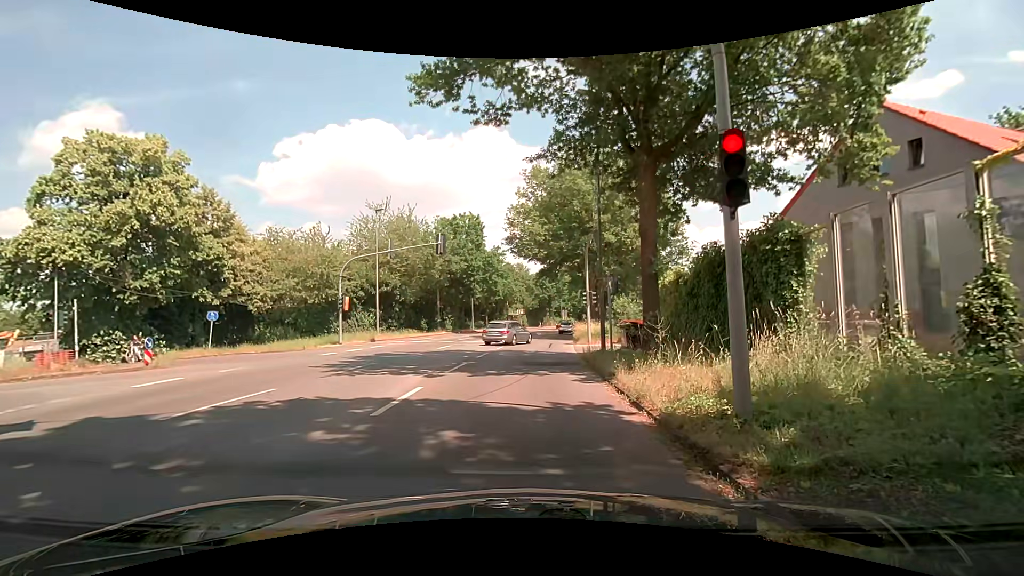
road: secondary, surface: asphalt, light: Day
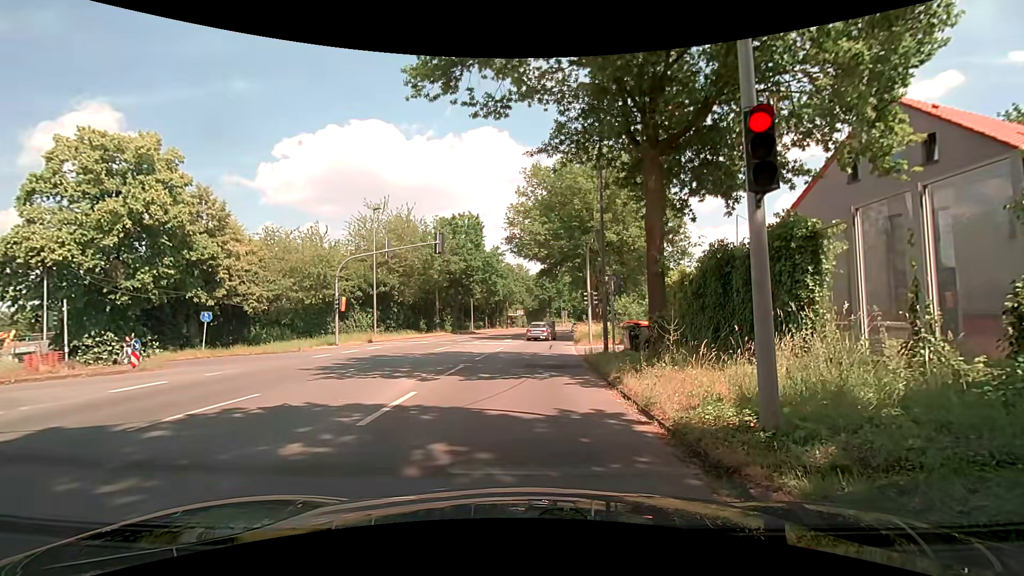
(0.0, +0.6) m; 0°
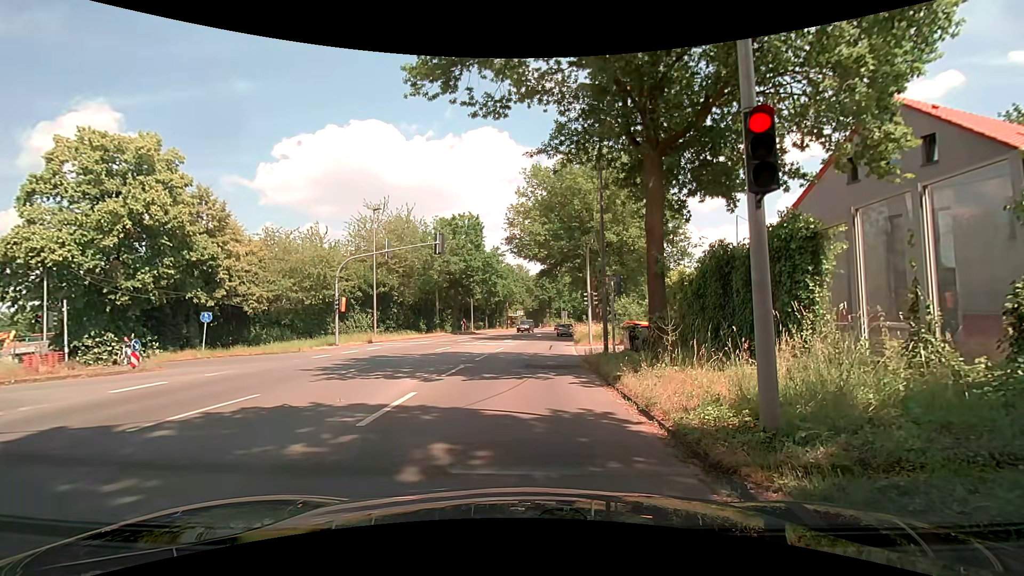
(0.0, +0.1) m; 0°
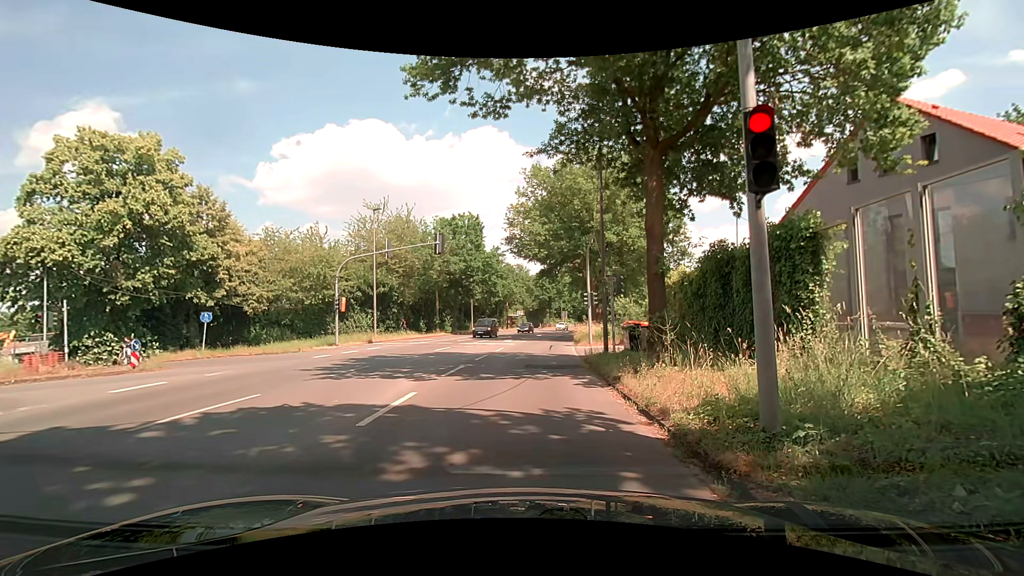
(0.0, 0.0) m; 0°
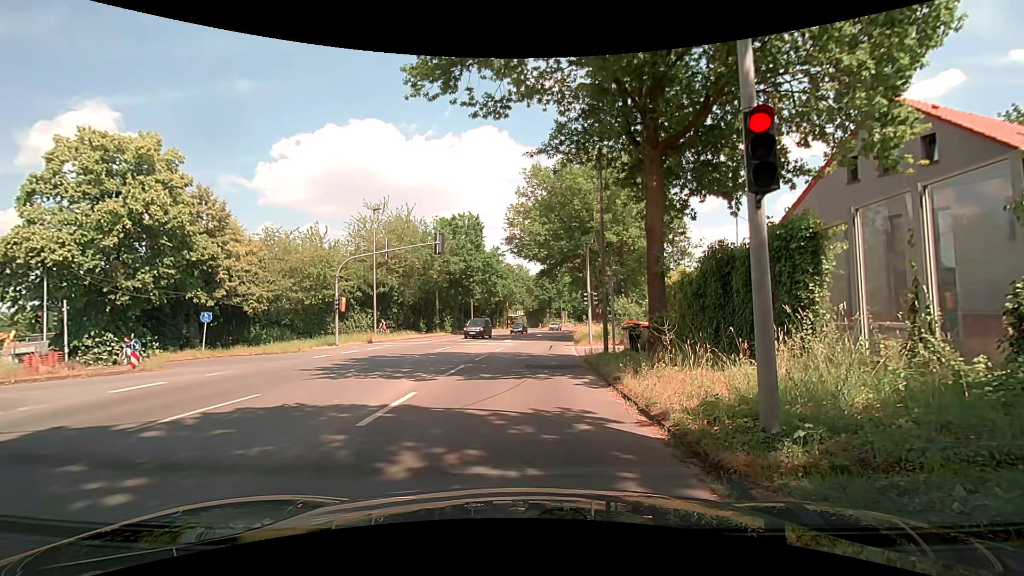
(0.0, 0.0) m; 0°
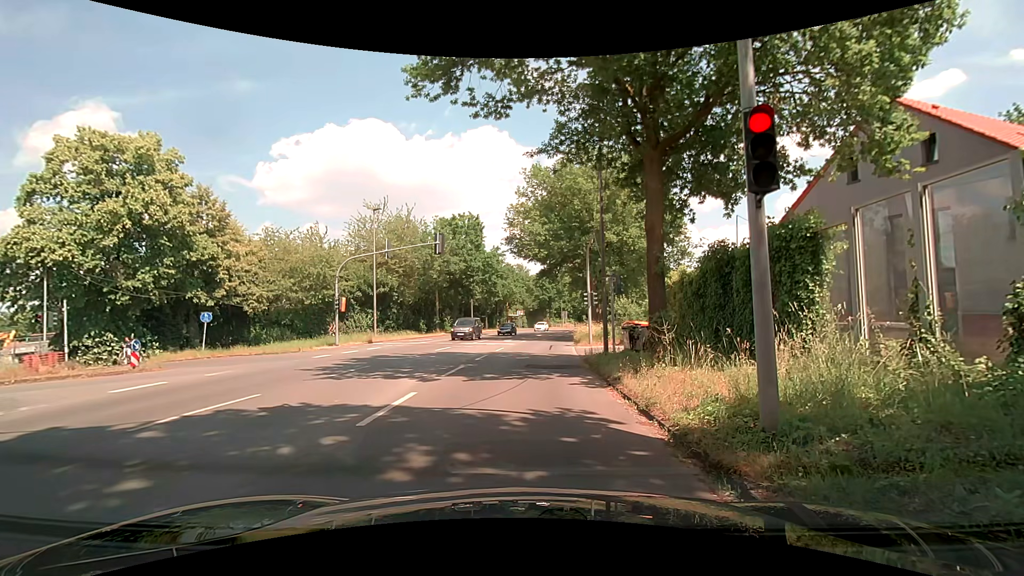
(0.0, 0.0) m; 0°
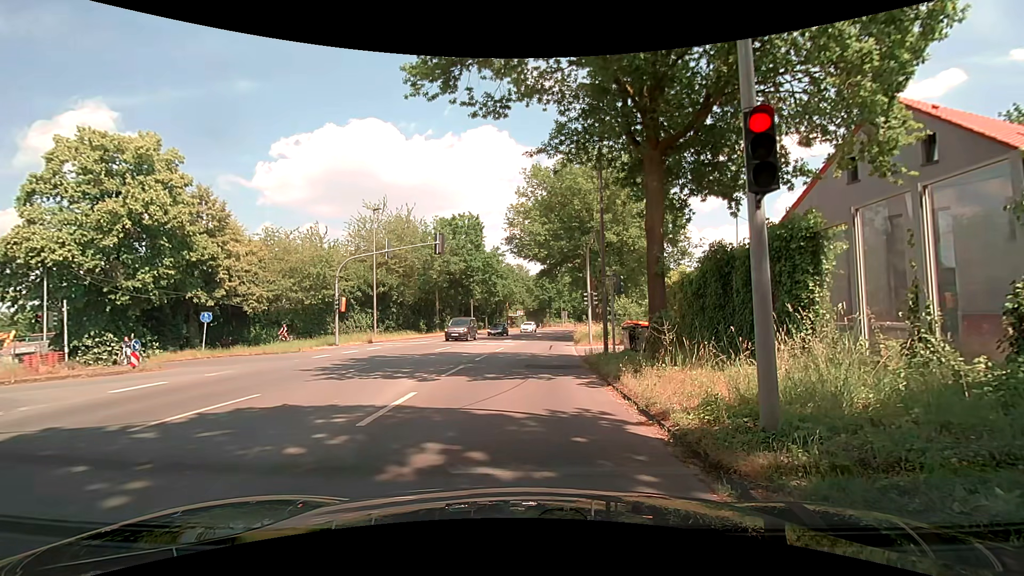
(0.0, 0.0) m; 0°
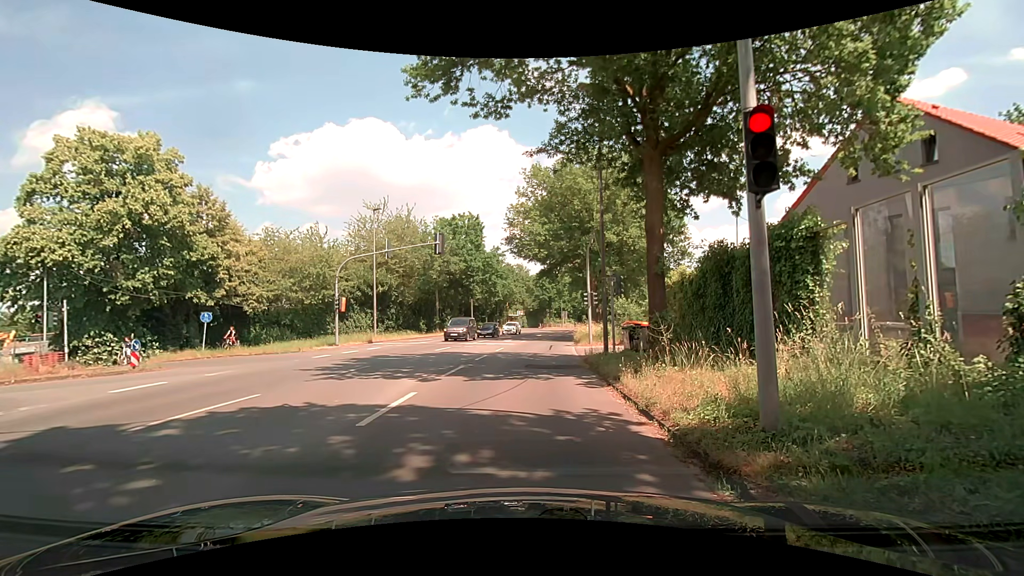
(0.0, 0.0) m; 0°
